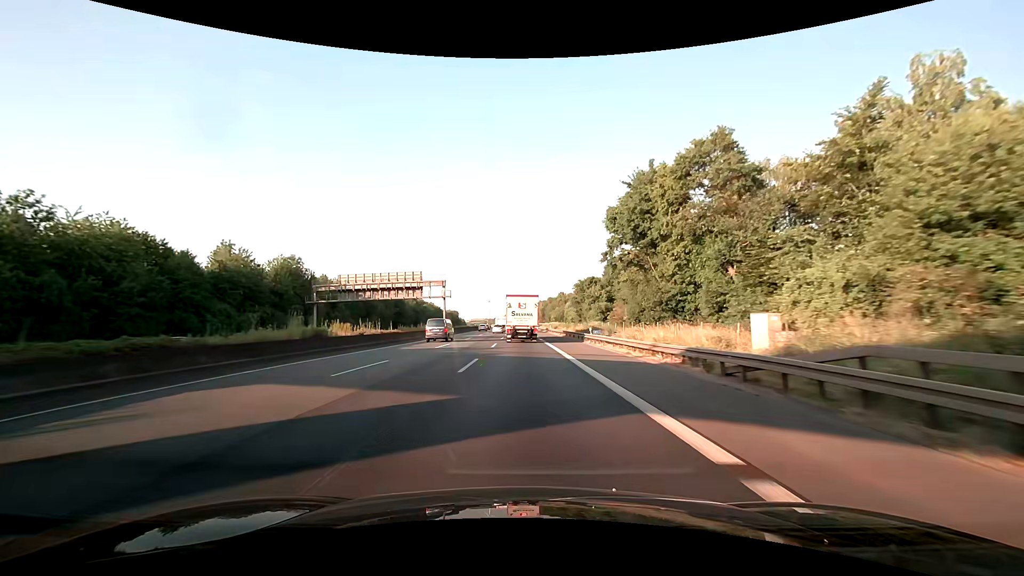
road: motorway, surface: asphalt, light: Day
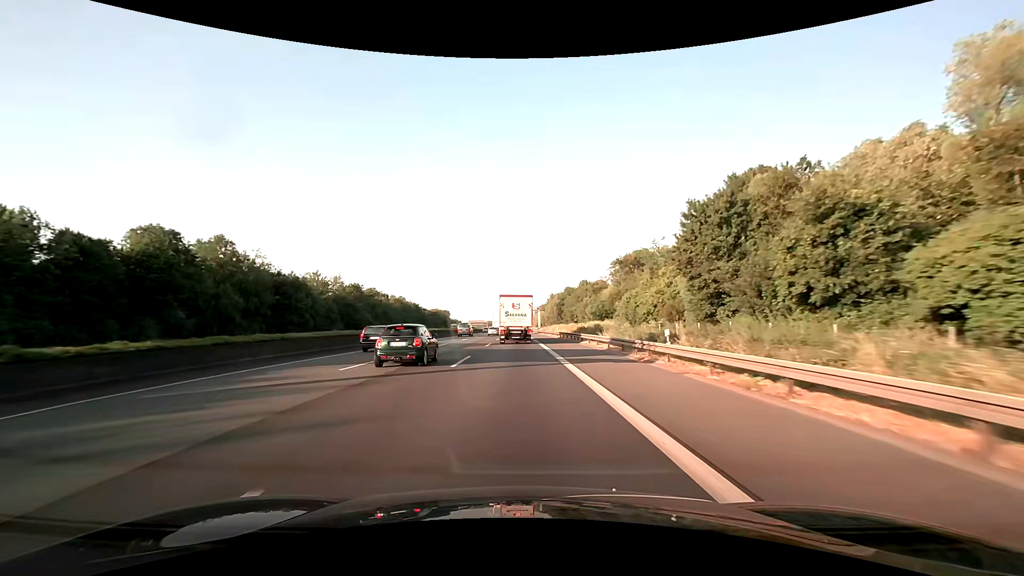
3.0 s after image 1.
(+0.3, +69.8) m; 0°
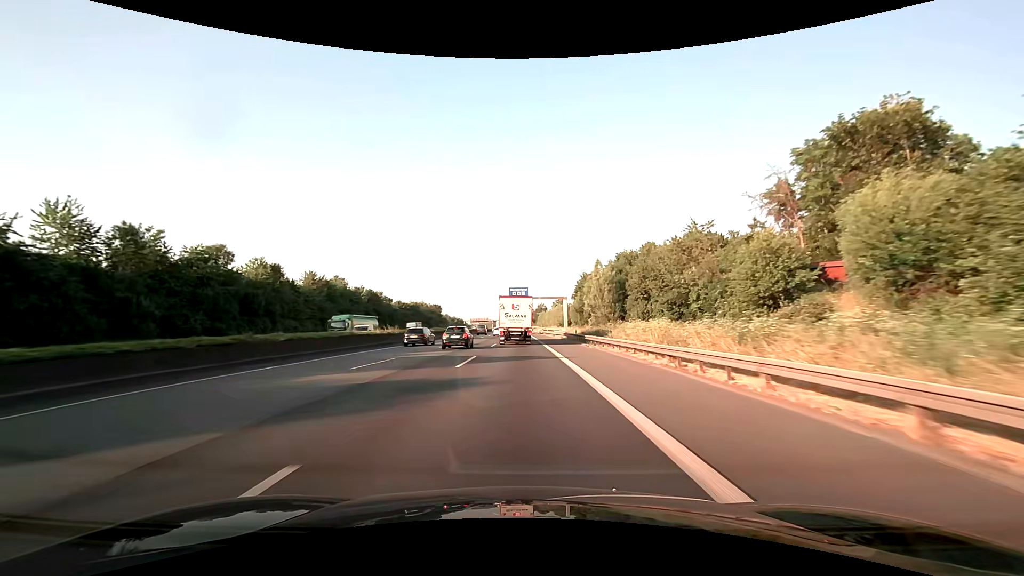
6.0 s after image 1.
(-0.8, +71.4) m; -1°
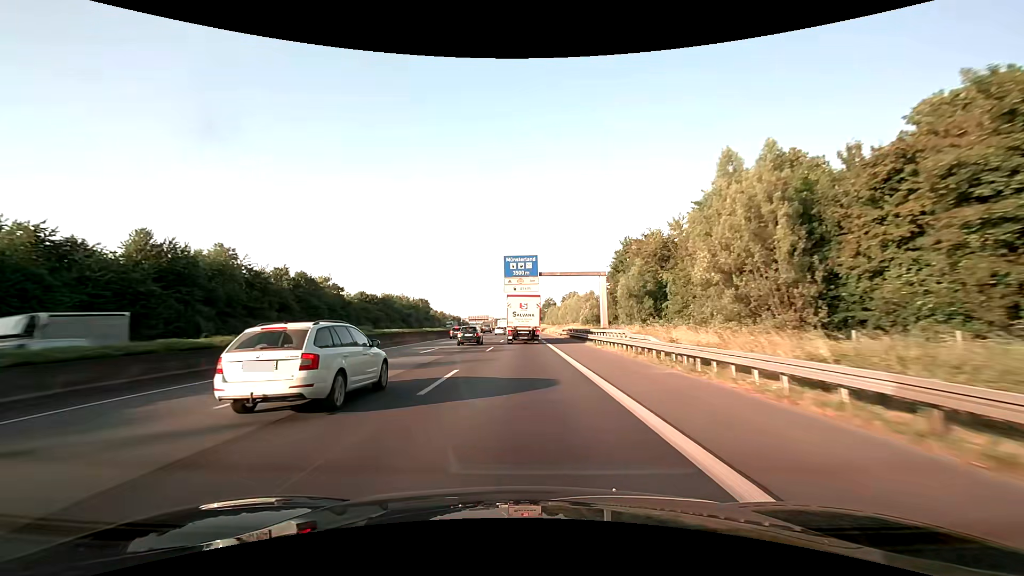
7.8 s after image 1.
(-0.3, +43.7) m; 0°
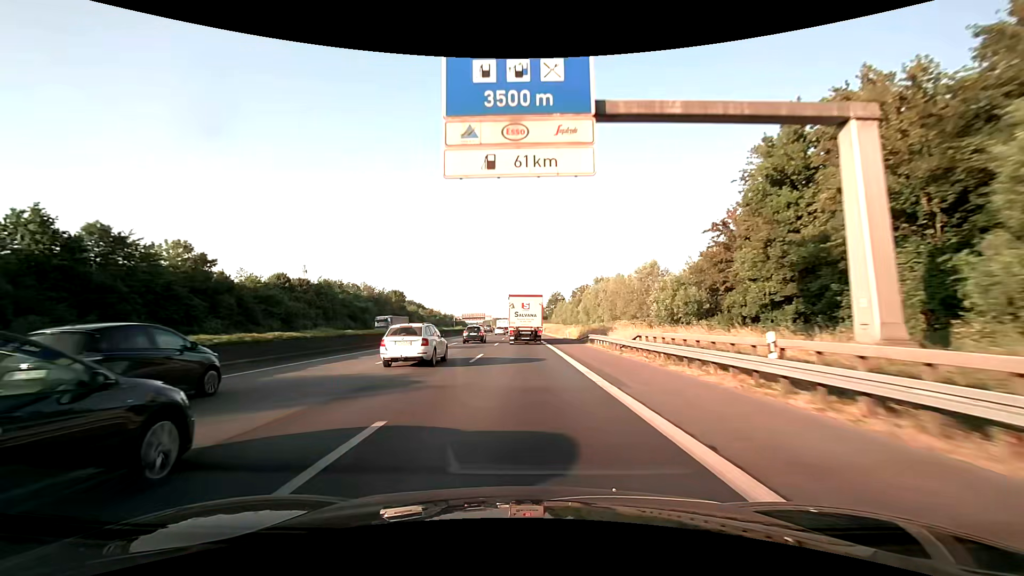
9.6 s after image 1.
(-0.2, +44.1) m; 0°
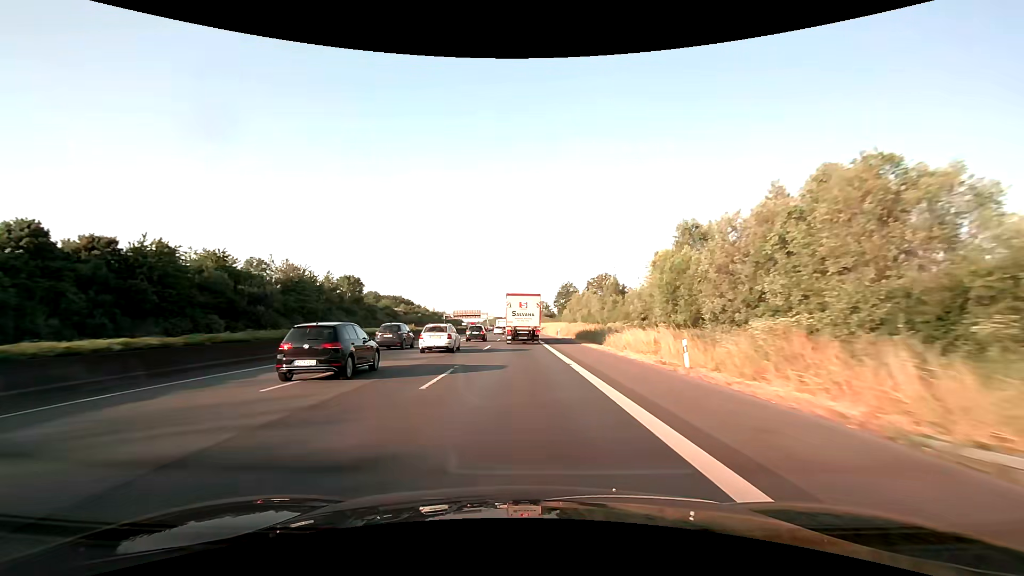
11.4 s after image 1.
(-0.3, +44.3) m; -1°
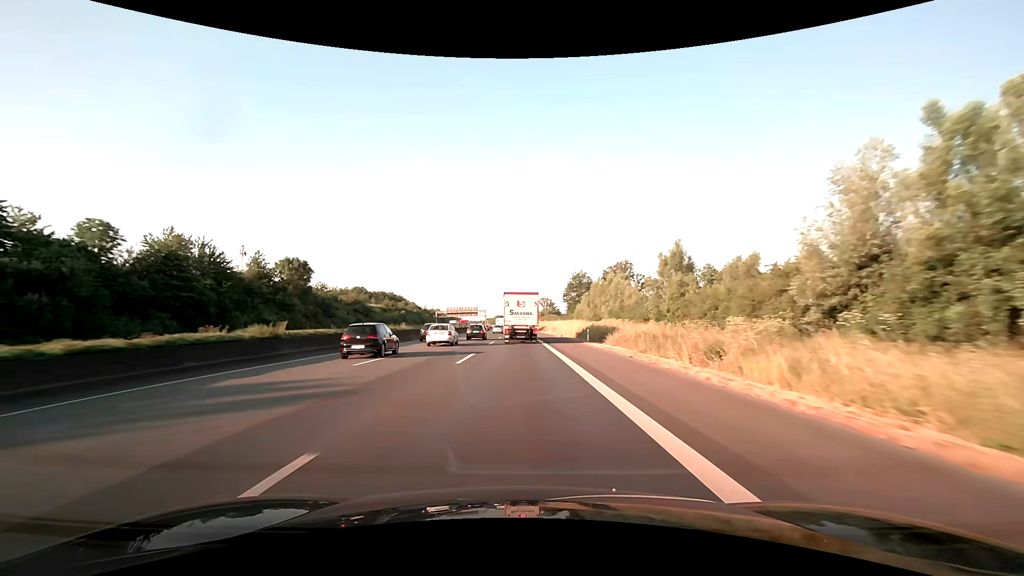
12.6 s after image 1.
(-0.1, +29.5) m; 0°
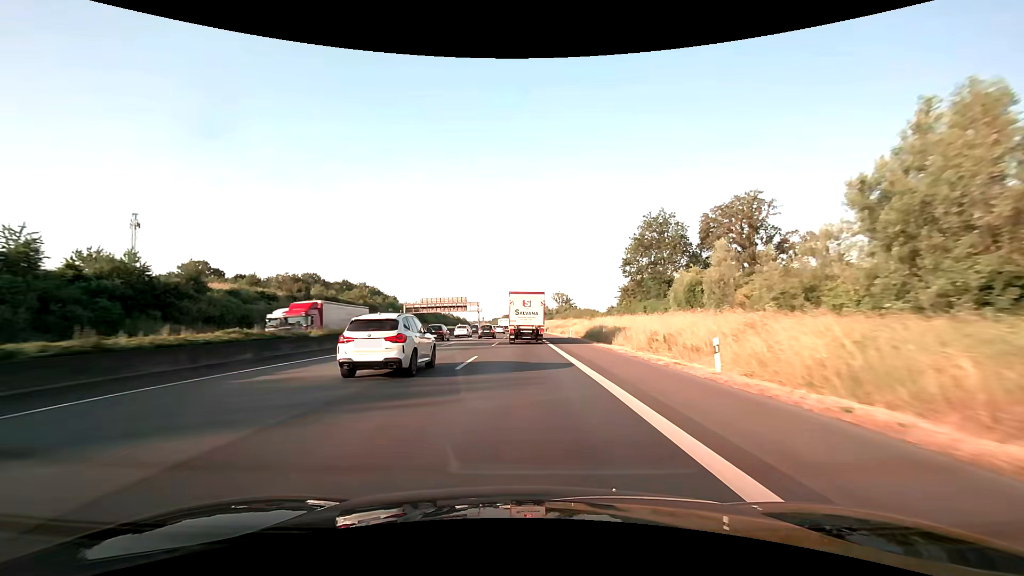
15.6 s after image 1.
(-0.9, +73.4) m; -1°
(0, +10) (0, +20) (0, +30) (0, +40) (0, +50) (0, +60) (0, +70) (0, +80) (0, +90) (0, +100) m
